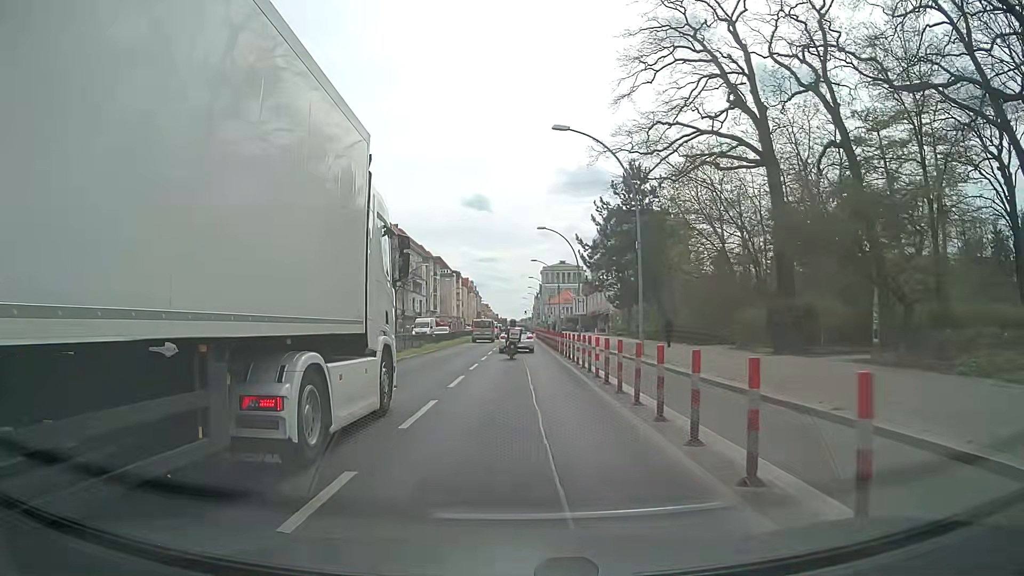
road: primary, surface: asphalt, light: Day
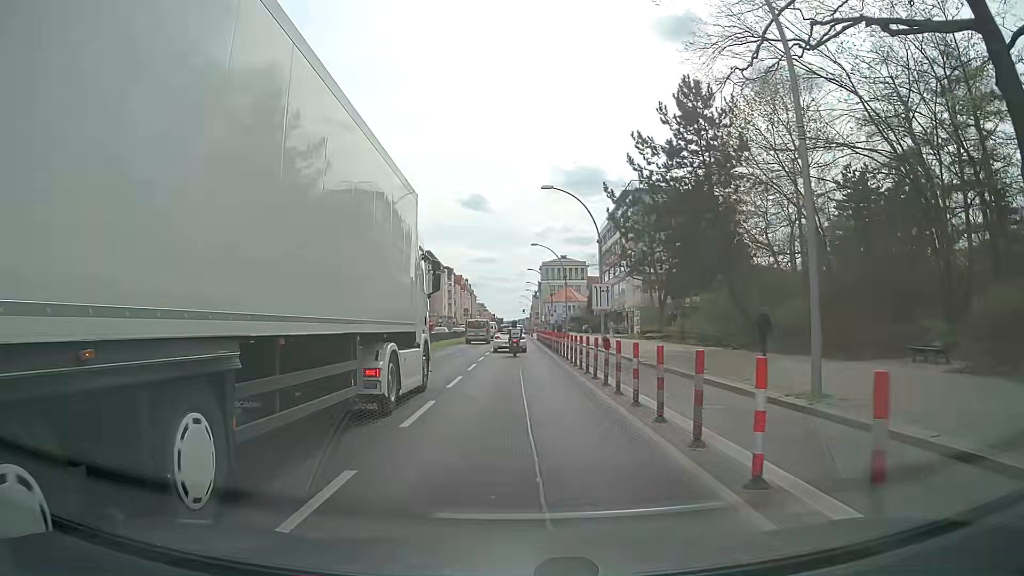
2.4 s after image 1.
(+0.2, +18.2) m; +1°
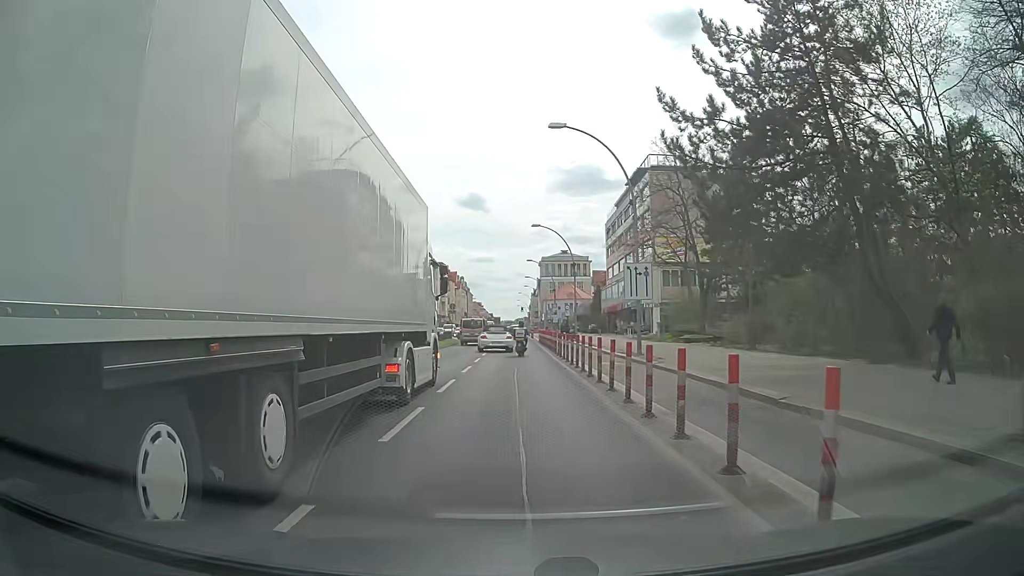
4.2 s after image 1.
(0.0, +13.5) m; -1°
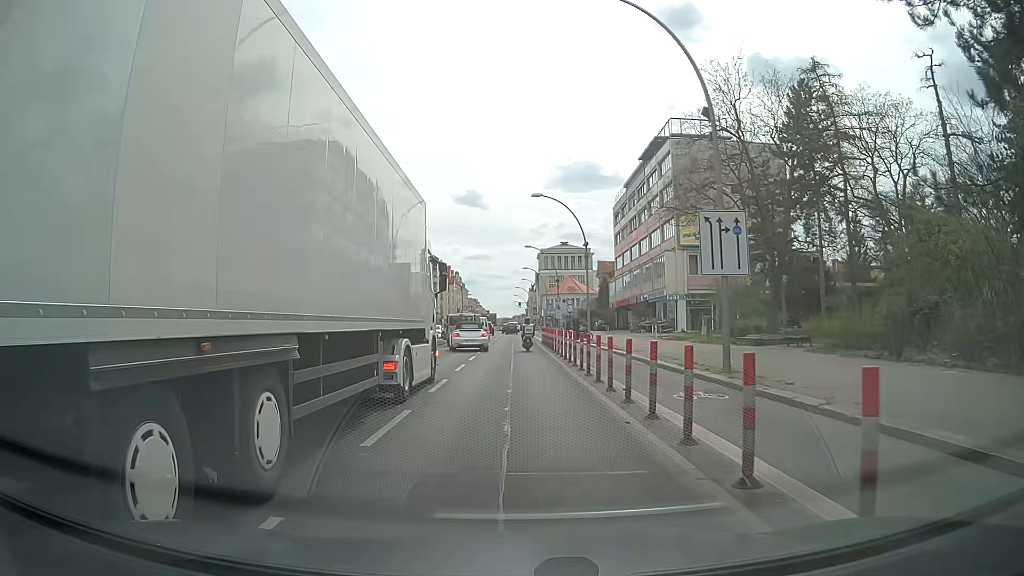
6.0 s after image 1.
(+0.2, +12.6) m; 0°
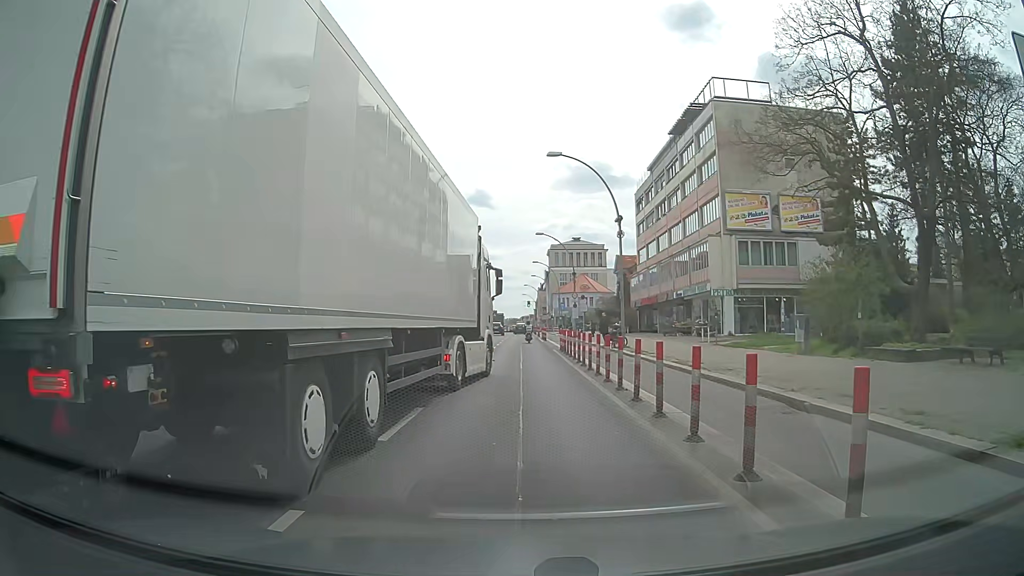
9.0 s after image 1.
(-0.1, +11.2) m; +1°
